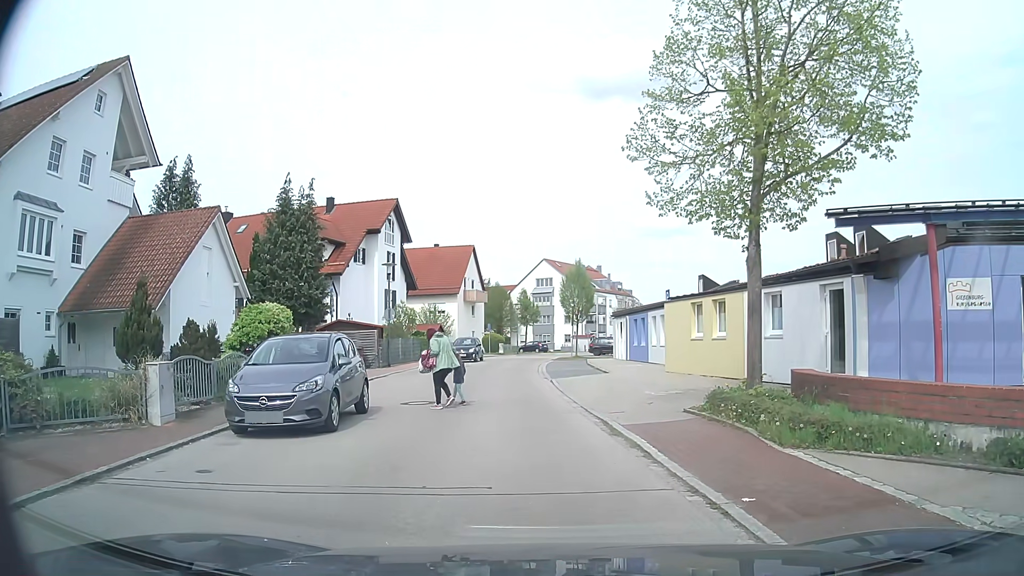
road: residential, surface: asphalt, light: Day
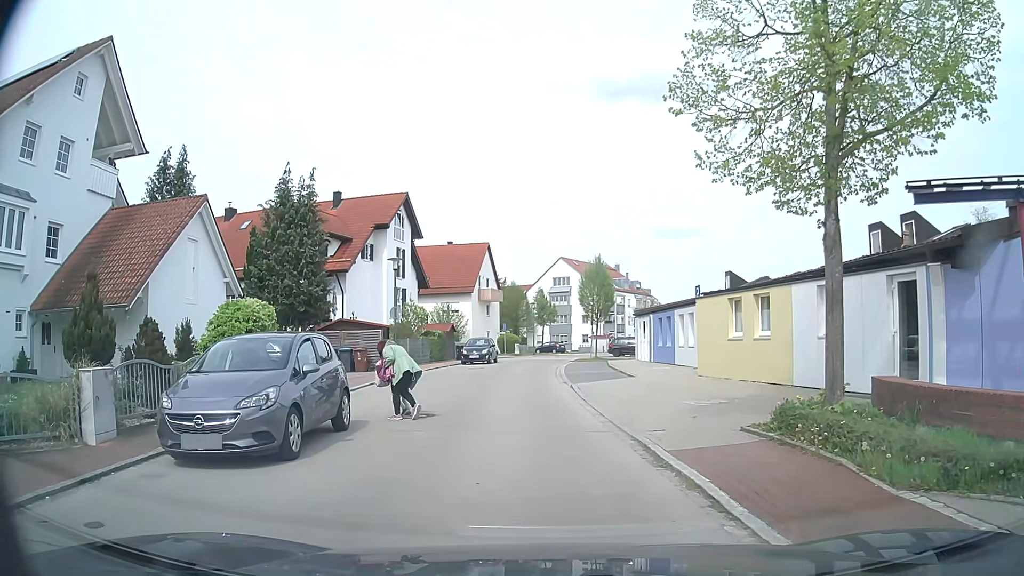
(0.0, +2.5) m; -1°
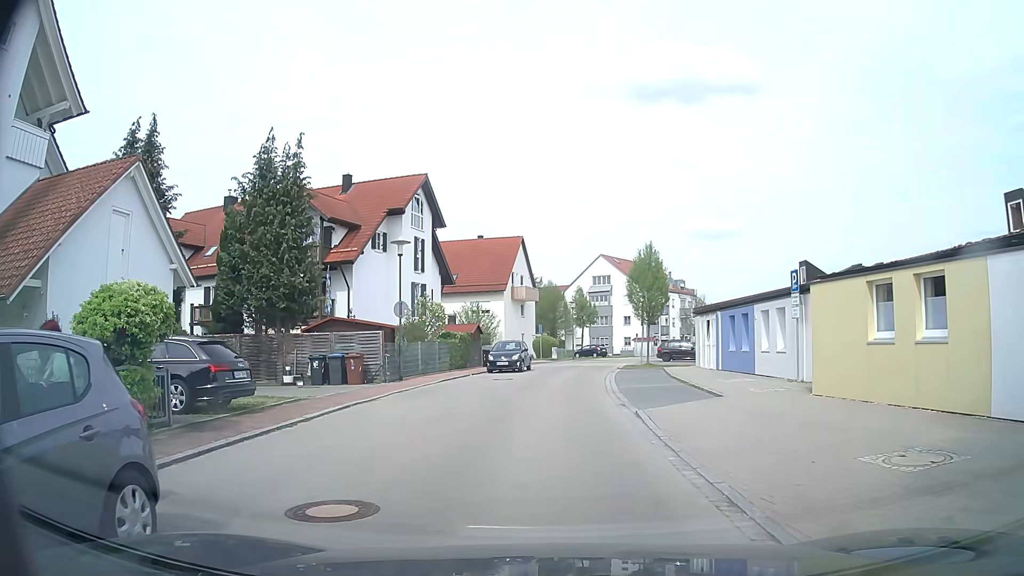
(-0.1, +6.7) m; -2°
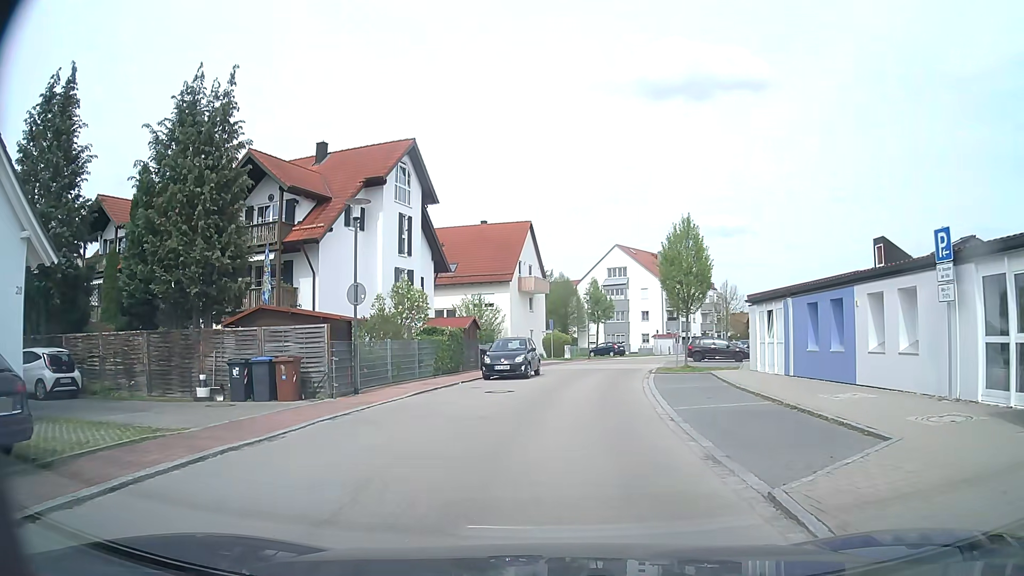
(-0.3, +7.4) m; -2°
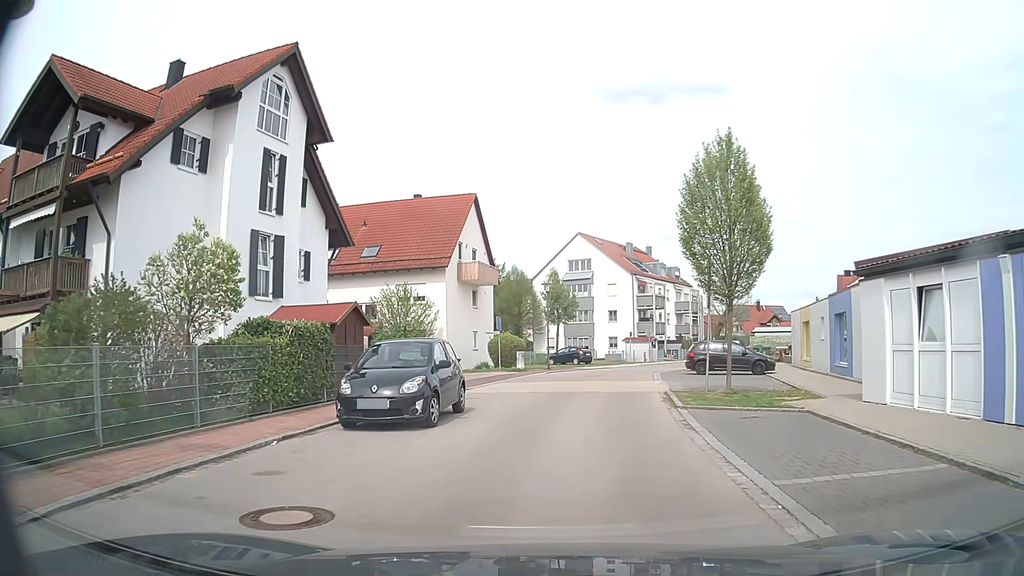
(+0.4, +12.8) m; +4°
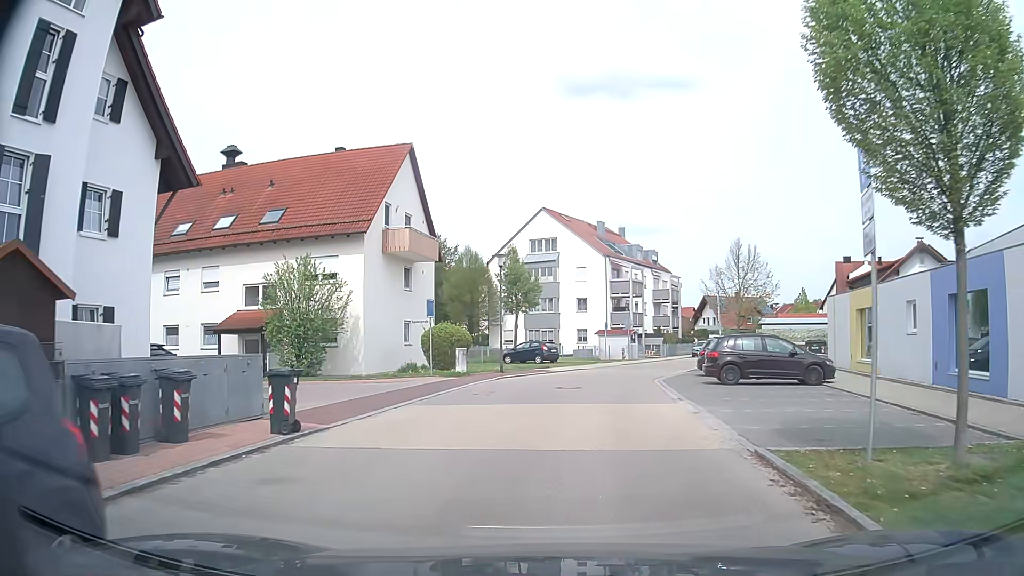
(+0.3, +10.9) m; +3°
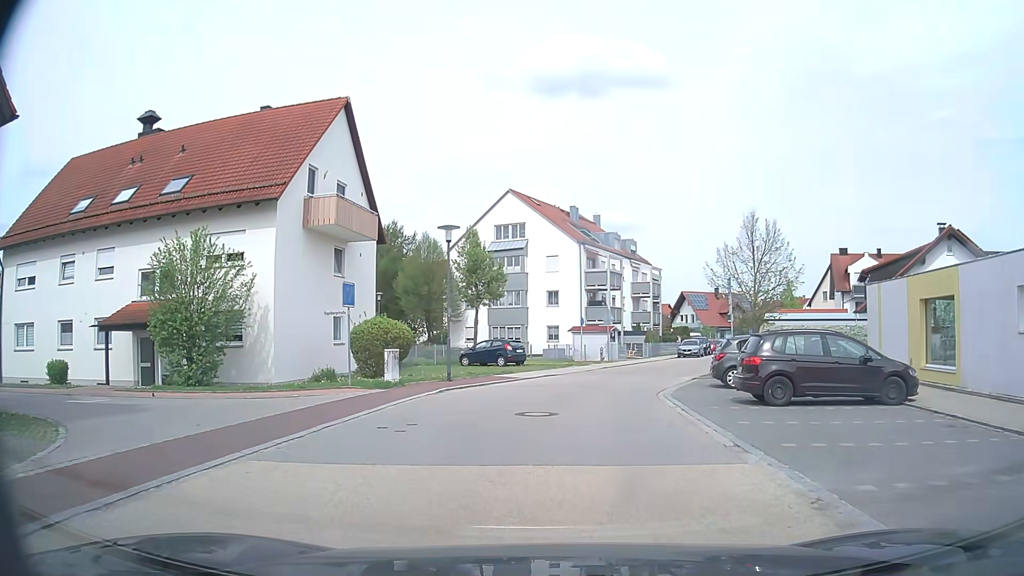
(+0.2, +7.0) m; +4°
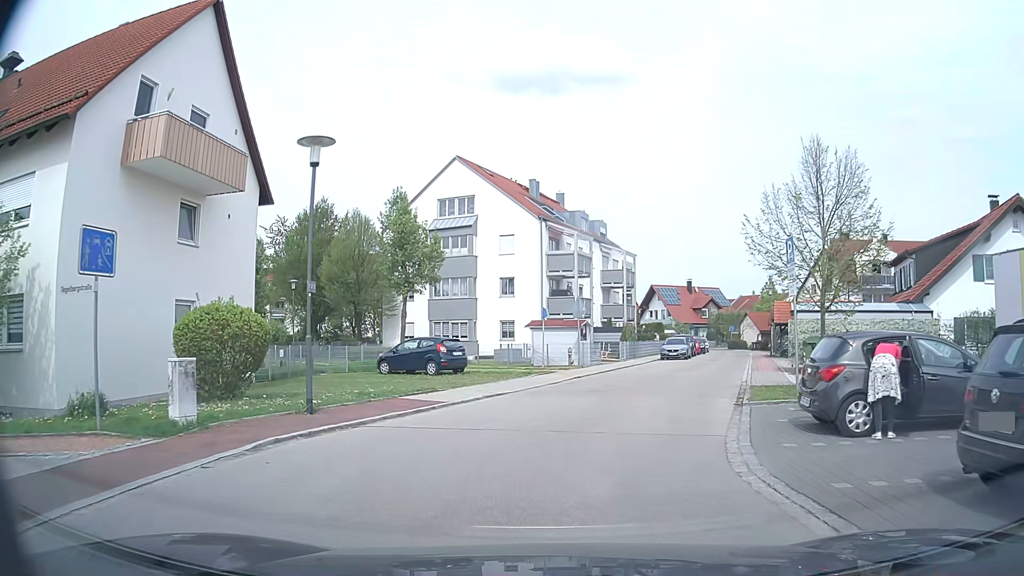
(+0.1, +10.0) m; +2°
(+1, +10) (+3, +20) (+6, +29) (+9, +39) (+13, +48) (+16, +58) (+18, +67) (+19, +77) (+17, +87) (+14, +96) m
